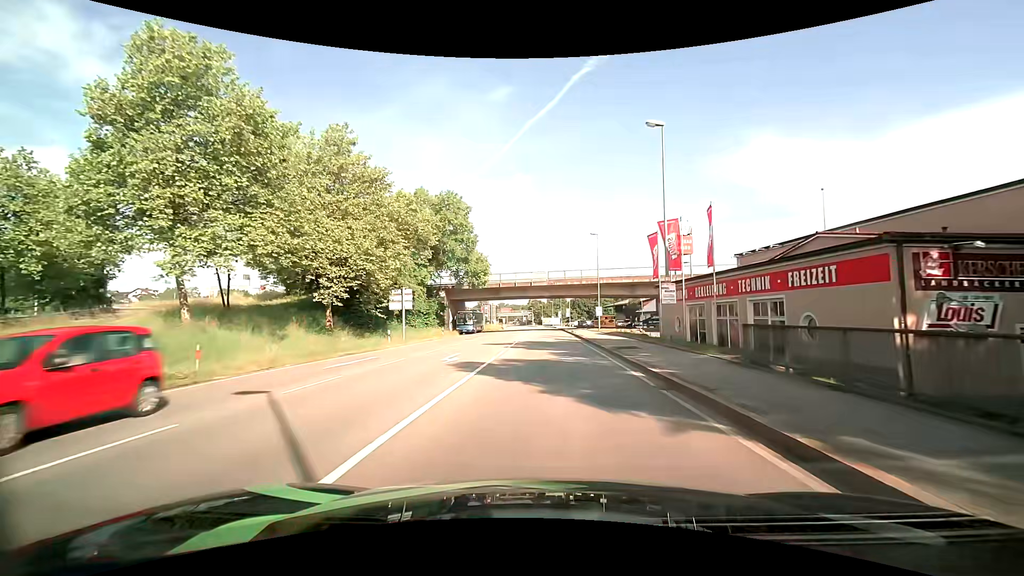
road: primary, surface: asphalt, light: Day
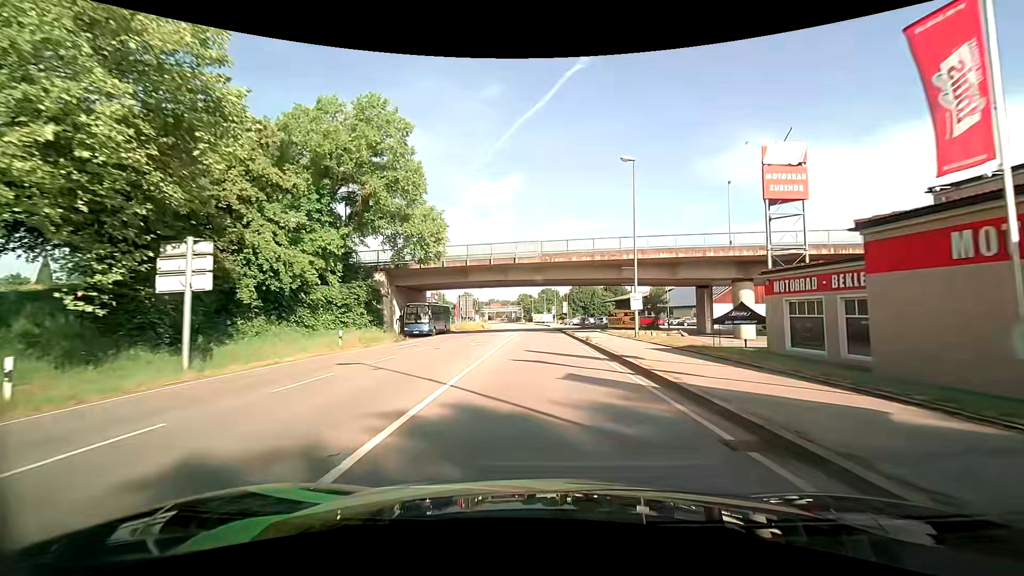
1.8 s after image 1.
(+0.4, +24.1) m; +1°
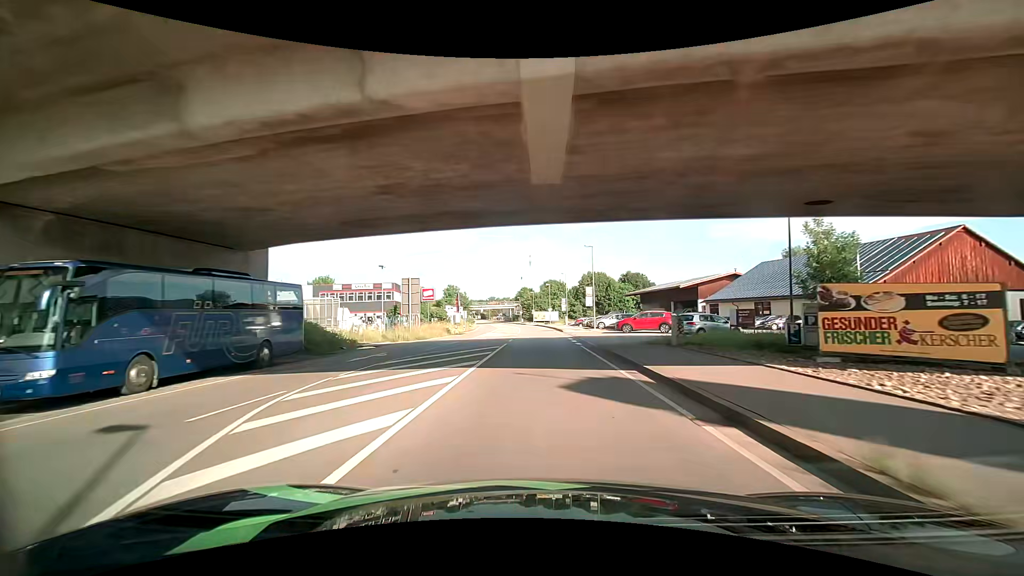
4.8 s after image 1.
(-0.2, +38.5) m; -1°
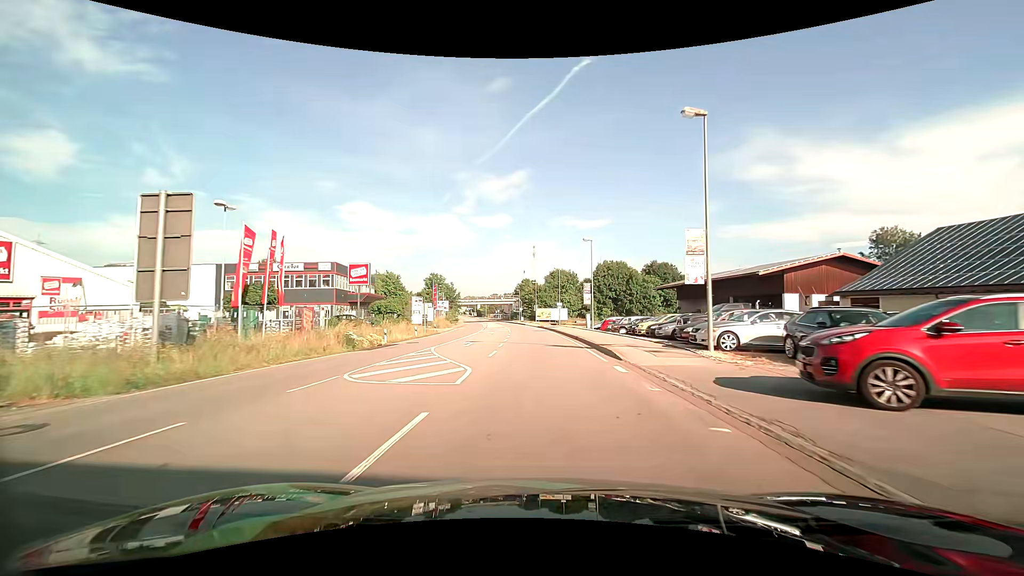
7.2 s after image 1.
(+0.3, +31.2) m; 0°
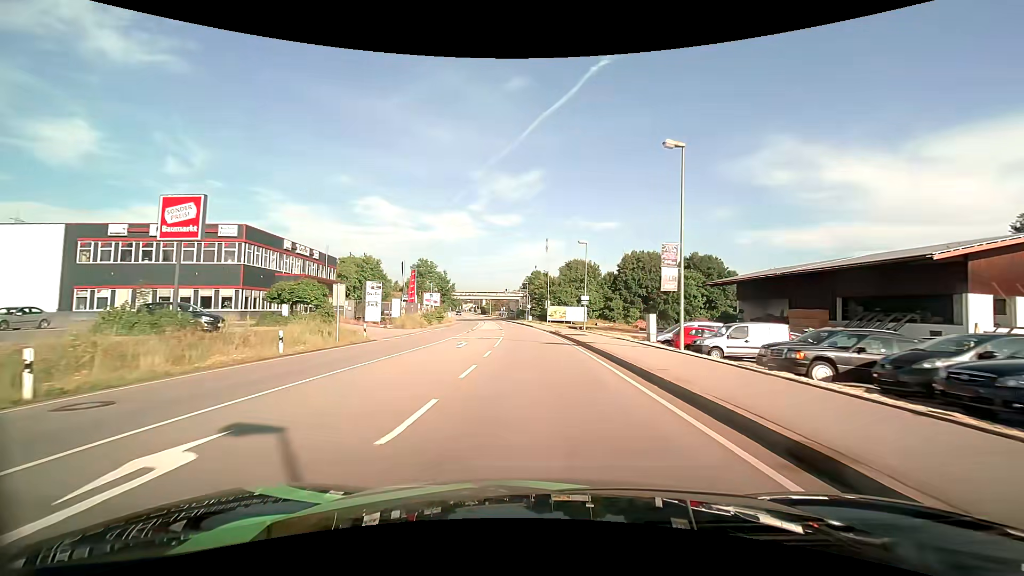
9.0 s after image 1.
(-0.1, +24.4) m; -1°
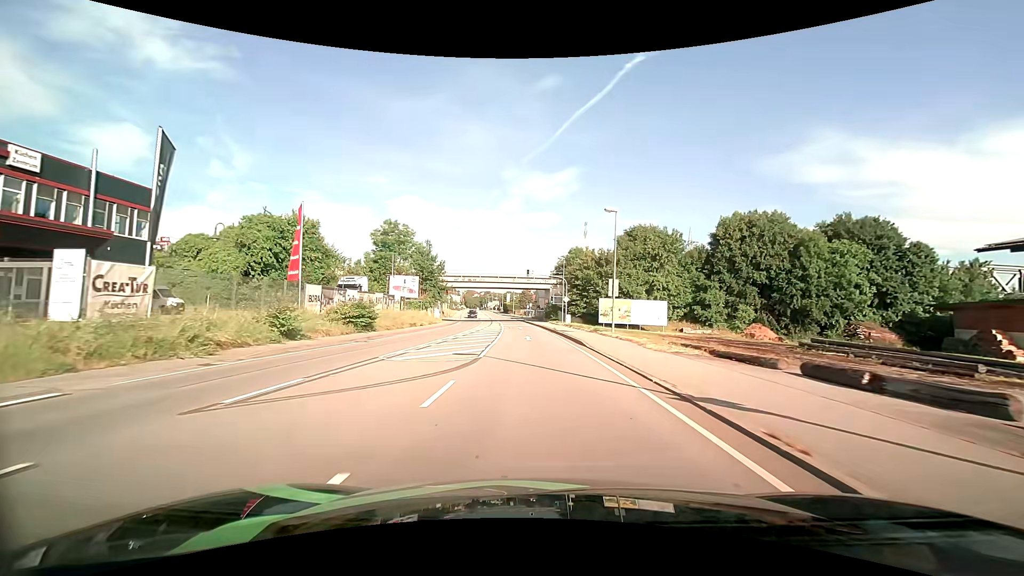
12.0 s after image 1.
(-1.3, +41.7) m; -4°
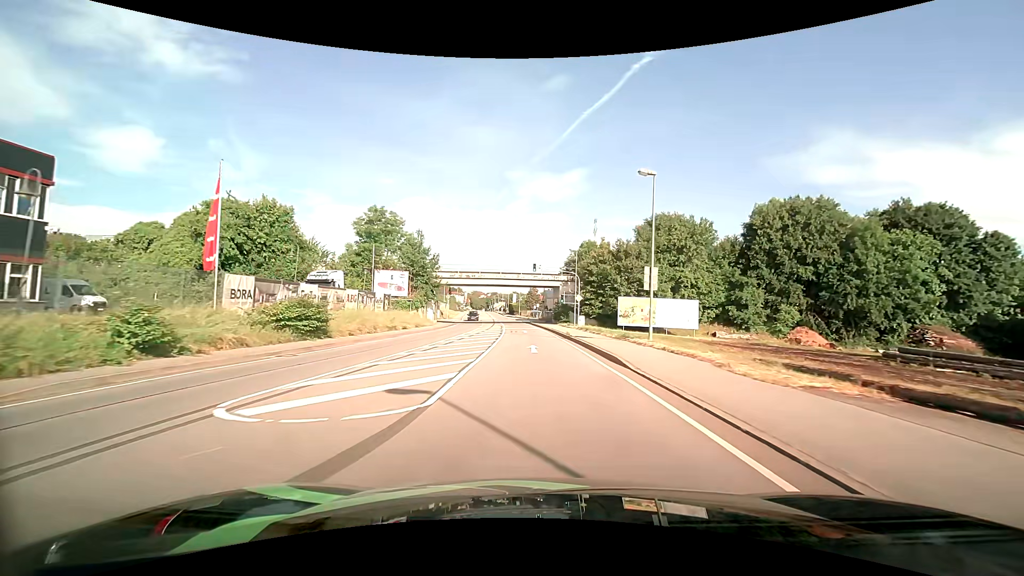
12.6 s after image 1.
(-0.1, +8.6) m; -1°
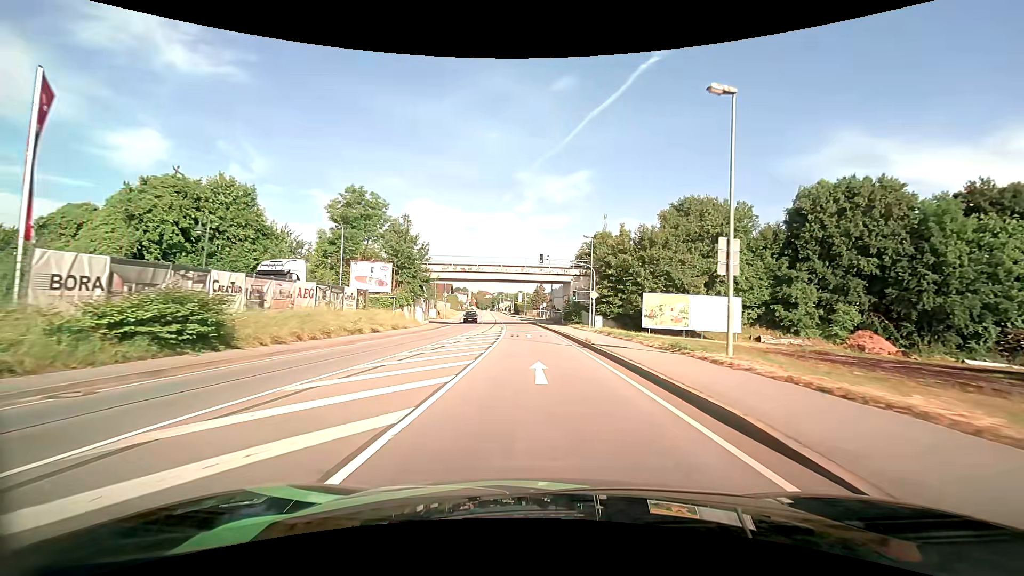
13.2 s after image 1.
(0.0, +8.6) m; 0°
(0, +10) (0, +20) (-1, +30) (-1, +40) (-2, +50) (-3, +60) (-3, +70) (-4, +80) (-6, +90) (-7, +100) m
